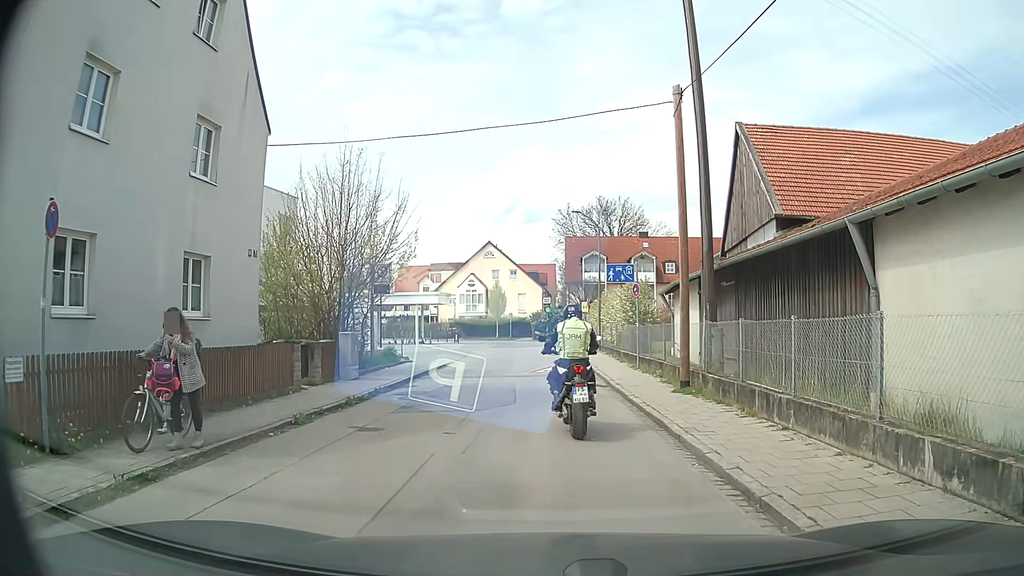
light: Day
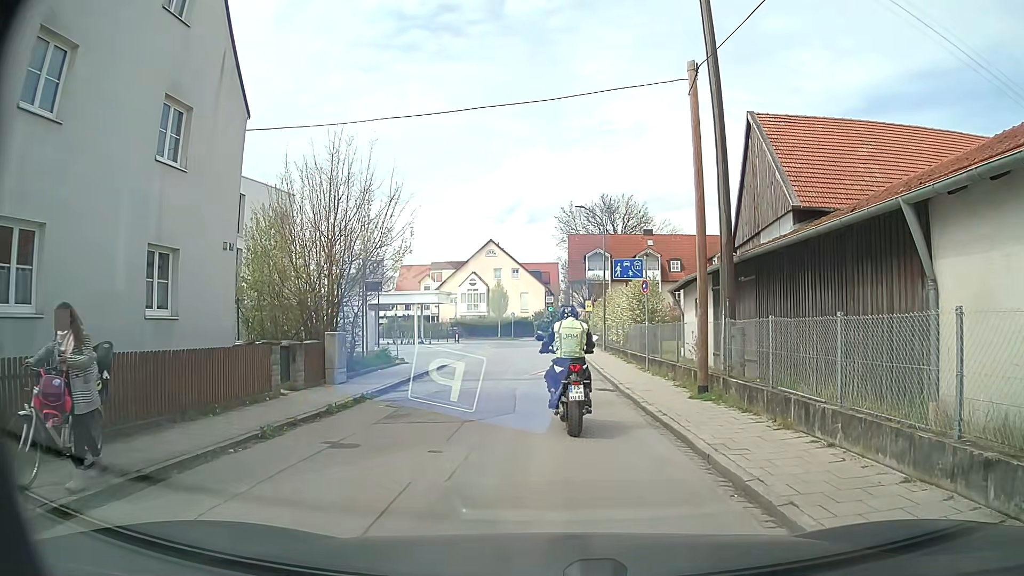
(-0.1, +1.4) m; -1°
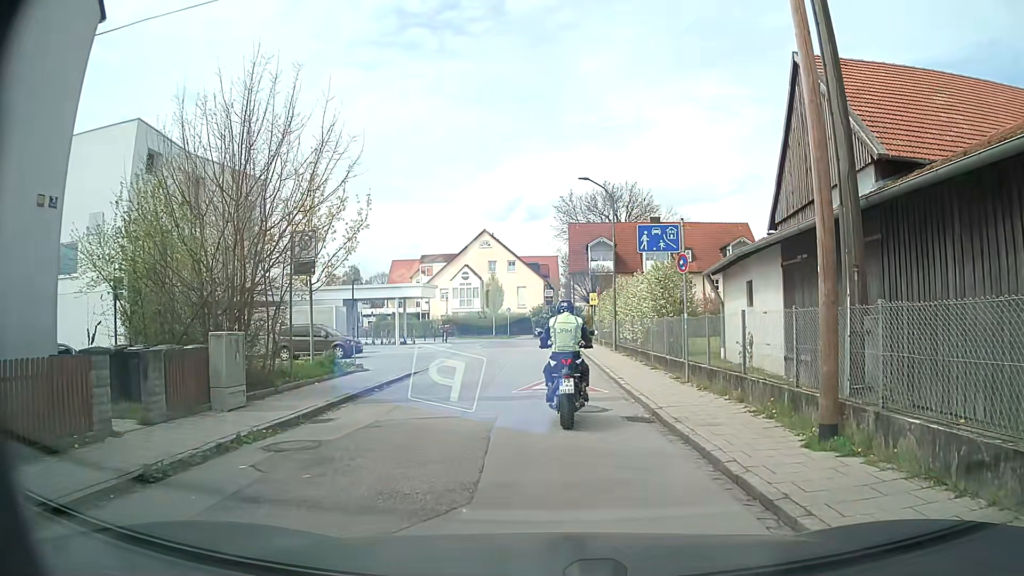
(-0.1, +6.0) m; -1°
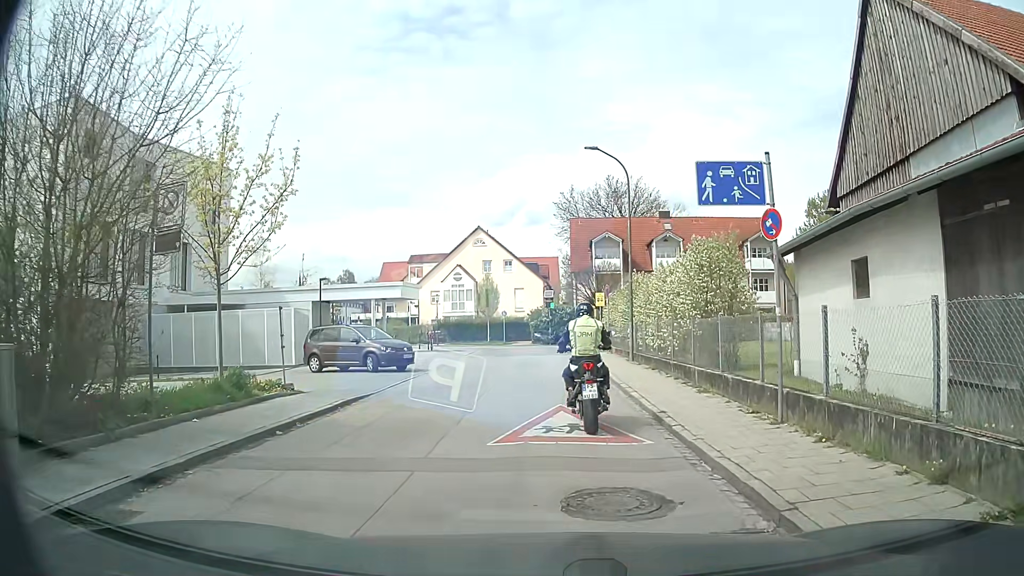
(0.0, +5.9) m; 0°
